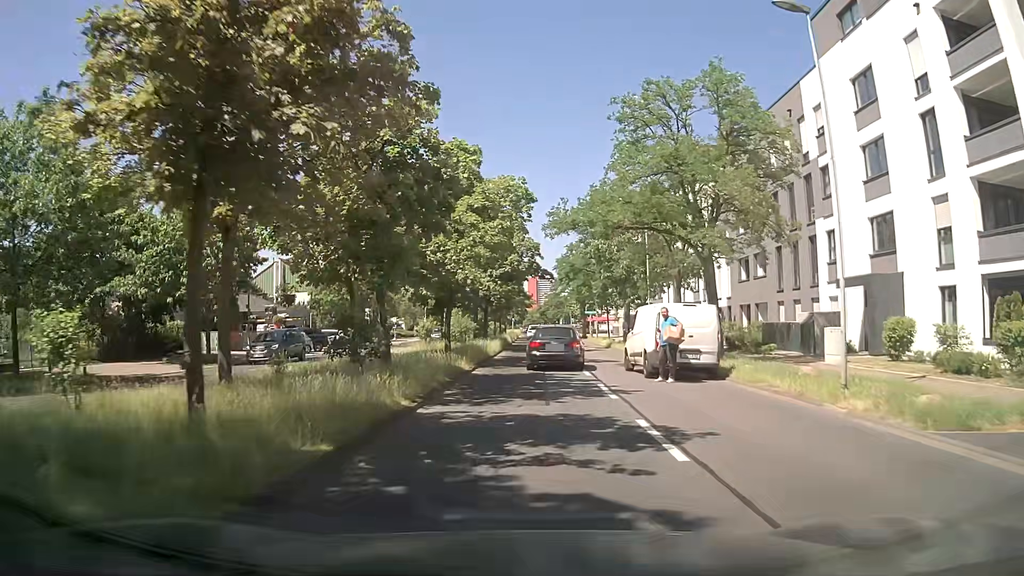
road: secondary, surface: asphalt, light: Day
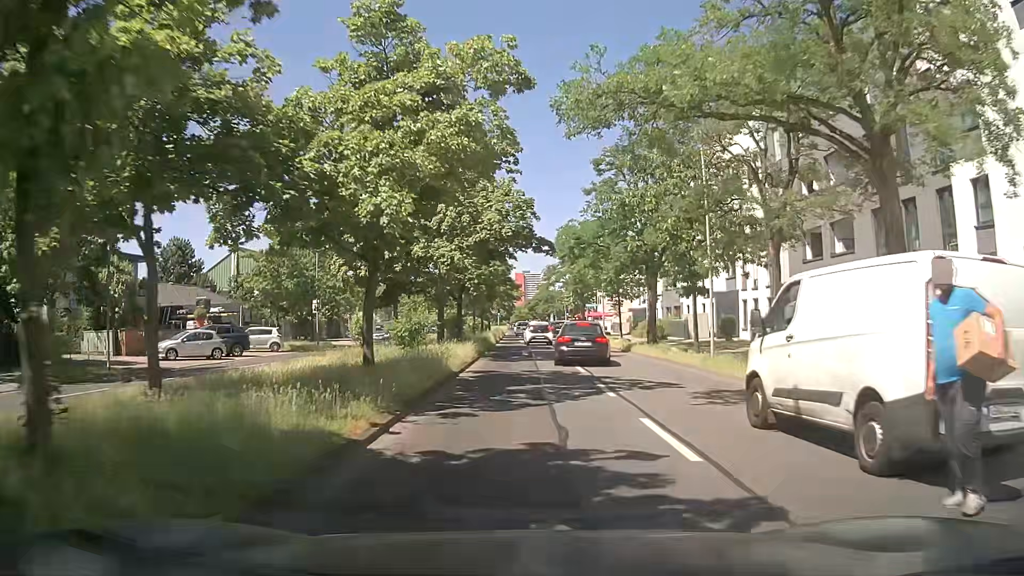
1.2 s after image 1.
(0.0, +12.6) m; 0°
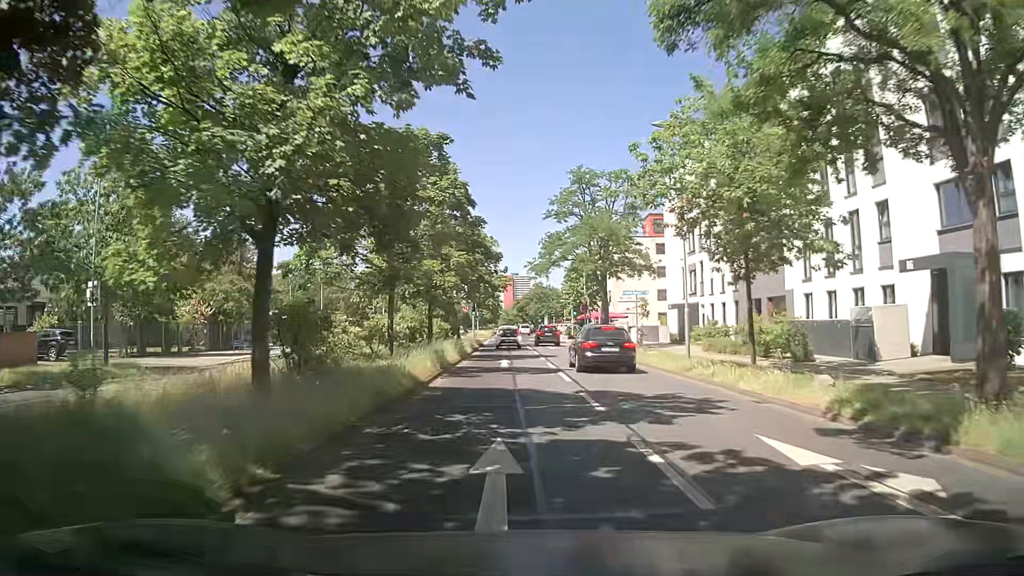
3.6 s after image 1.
(+0.6, +26.3) m; +1°
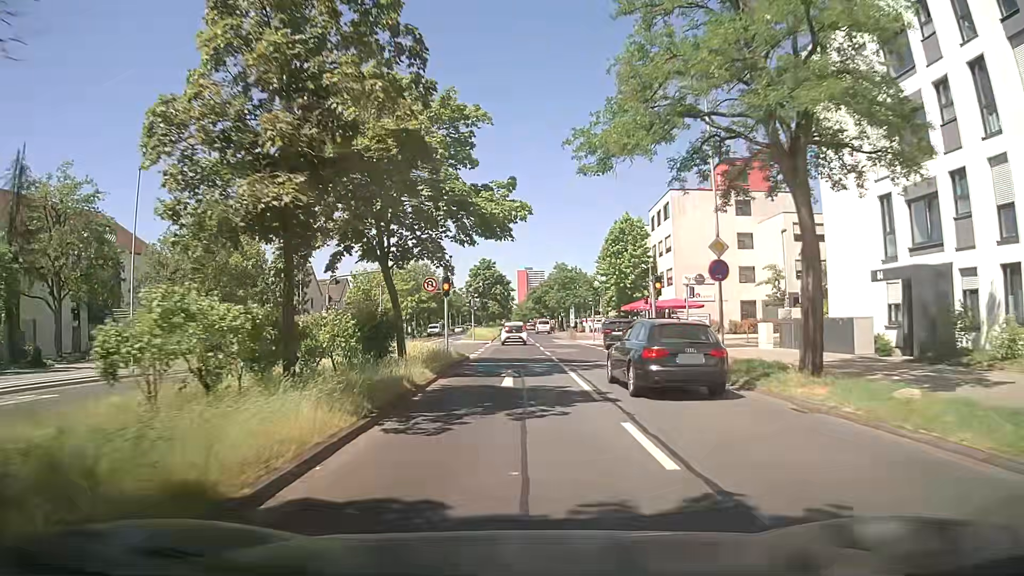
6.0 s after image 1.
(-0.1, +29.0) m; -1°
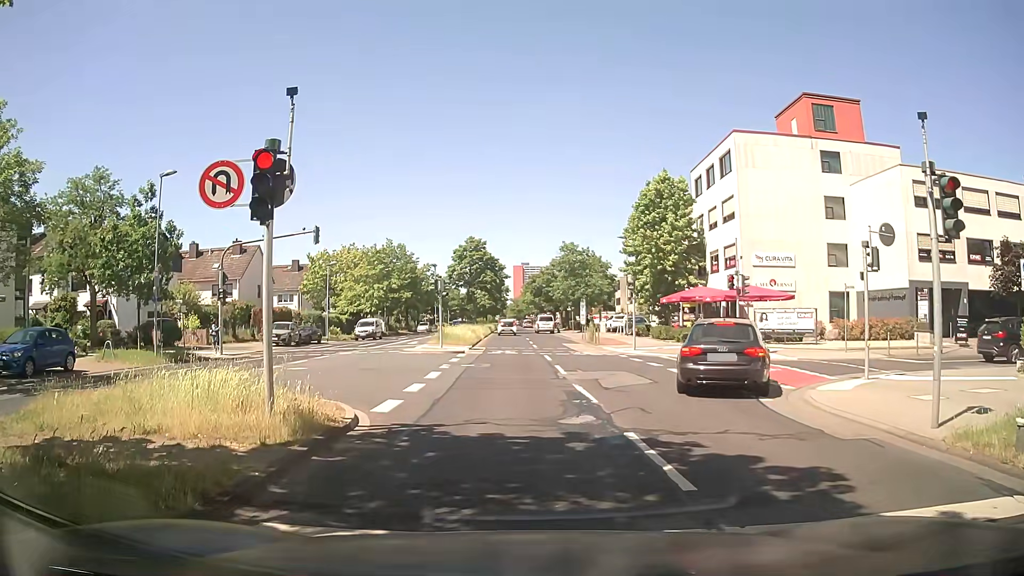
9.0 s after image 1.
(-0.1, +17.3) m; 0°
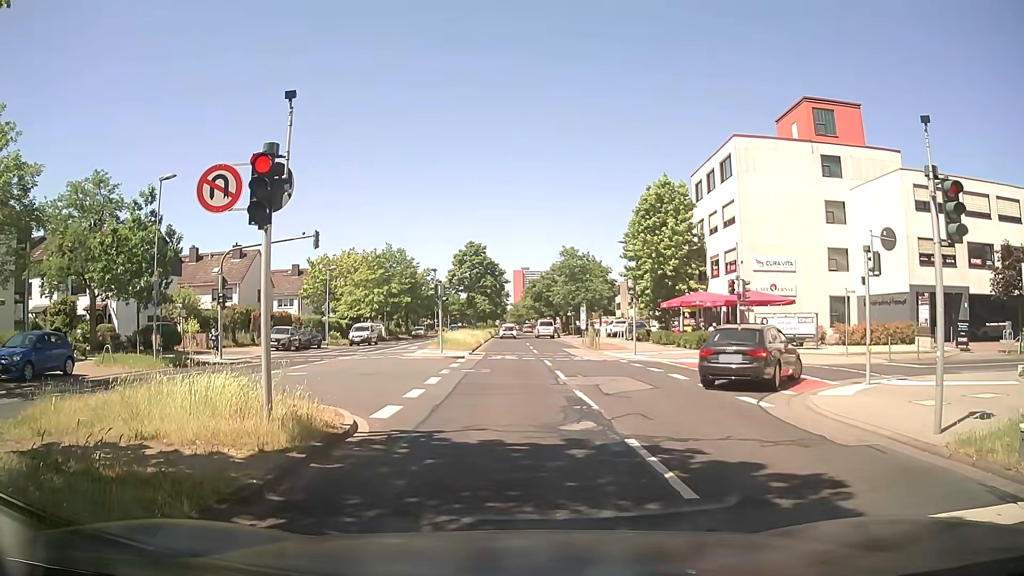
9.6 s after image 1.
(0.0, +0.1) m; 0°
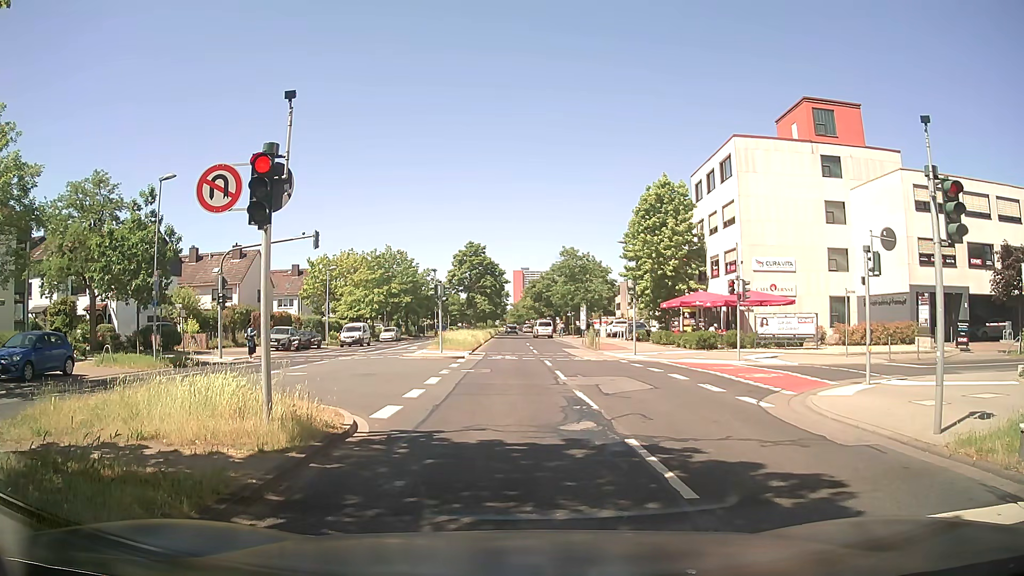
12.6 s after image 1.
(0.0, +0.1) m; 0°
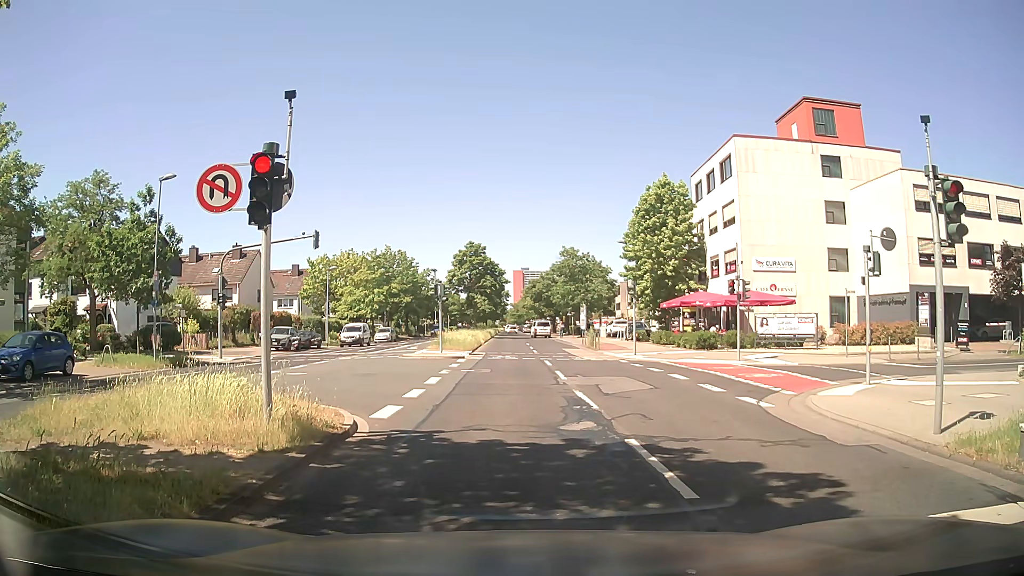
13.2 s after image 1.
(0.0, 0.0) m; 0°
